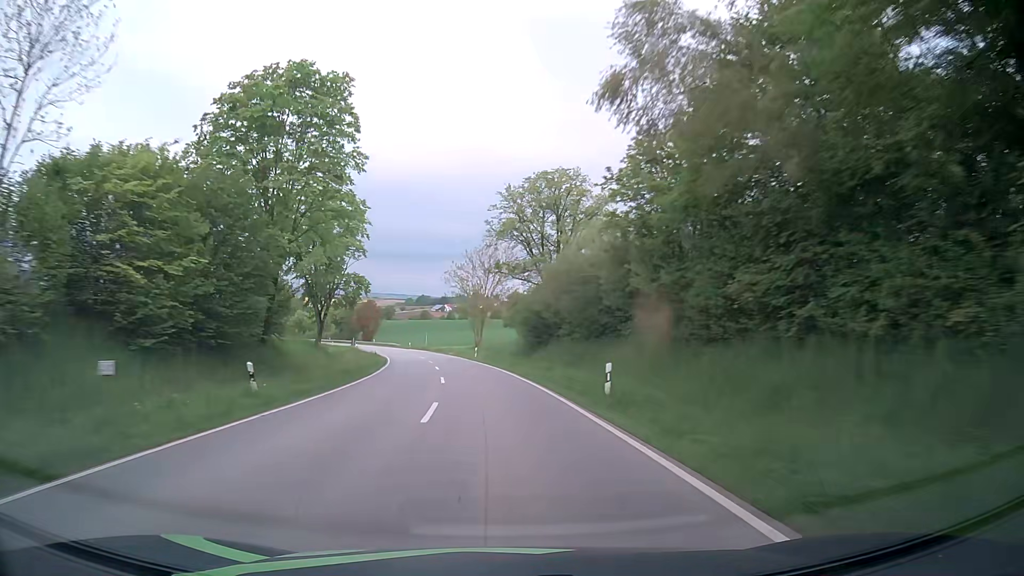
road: secondary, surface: asphalt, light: Day
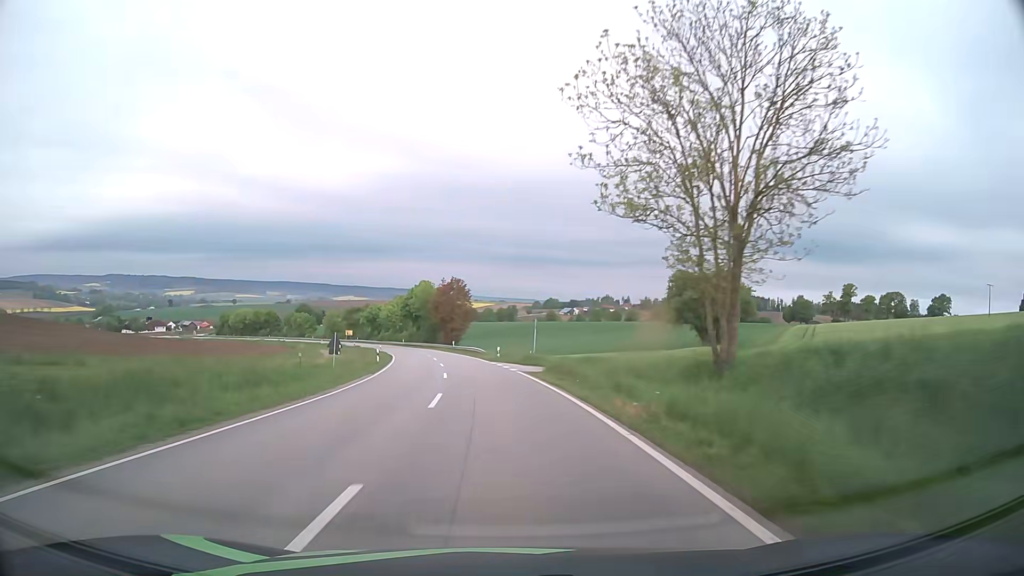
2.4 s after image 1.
(-5.5, +57.7) m; -11°
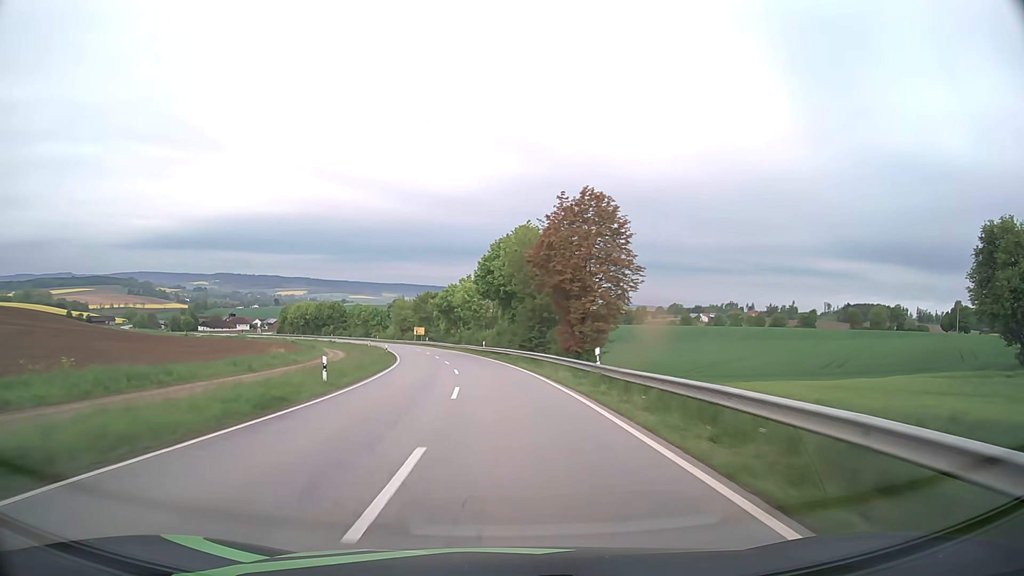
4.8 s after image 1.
(-5.0, +57.9) m; -10°
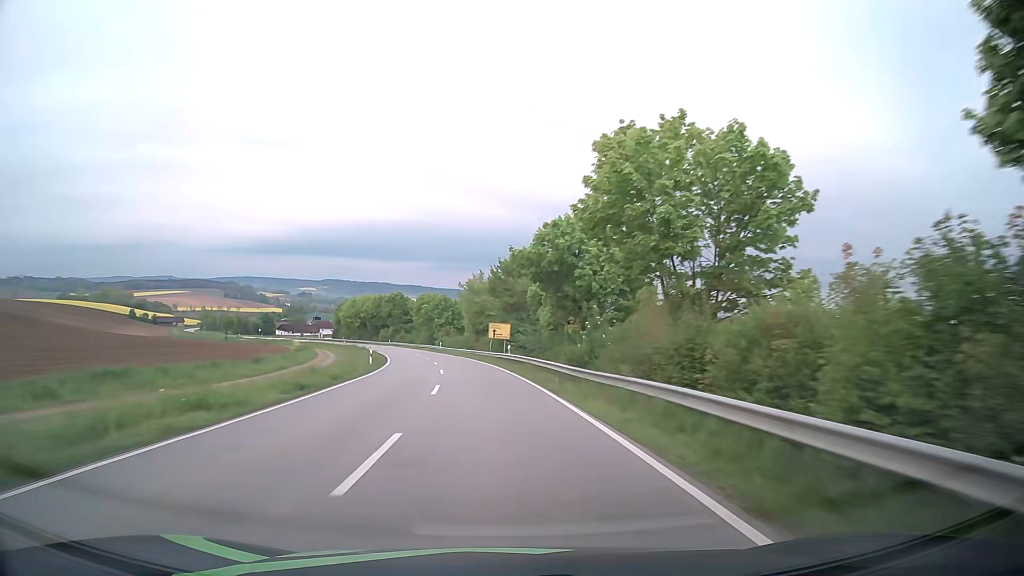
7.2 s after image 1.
(-4.9, +58.0) m; -9°
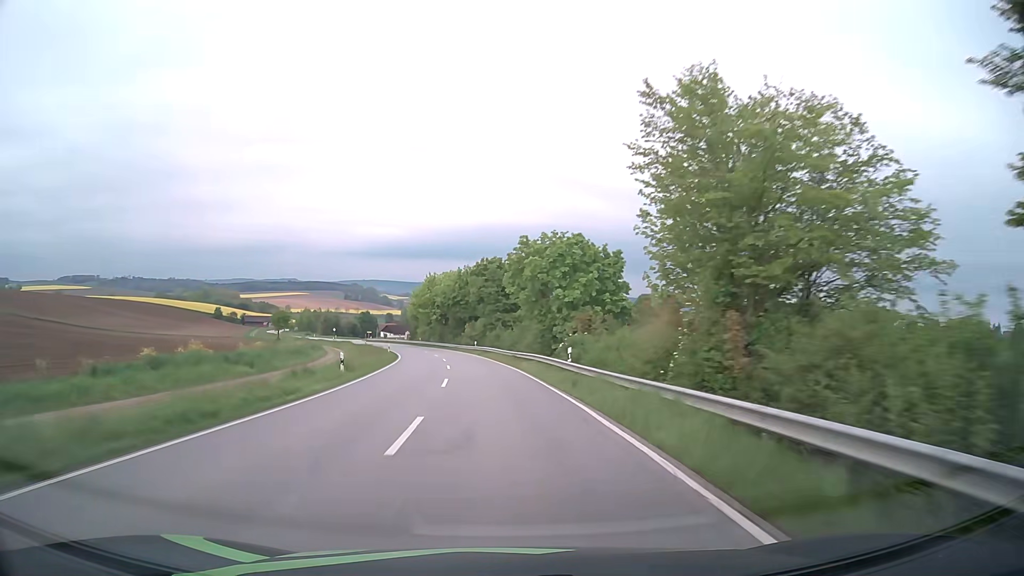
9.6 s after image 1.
(-5.6, +57.9) m; -11°
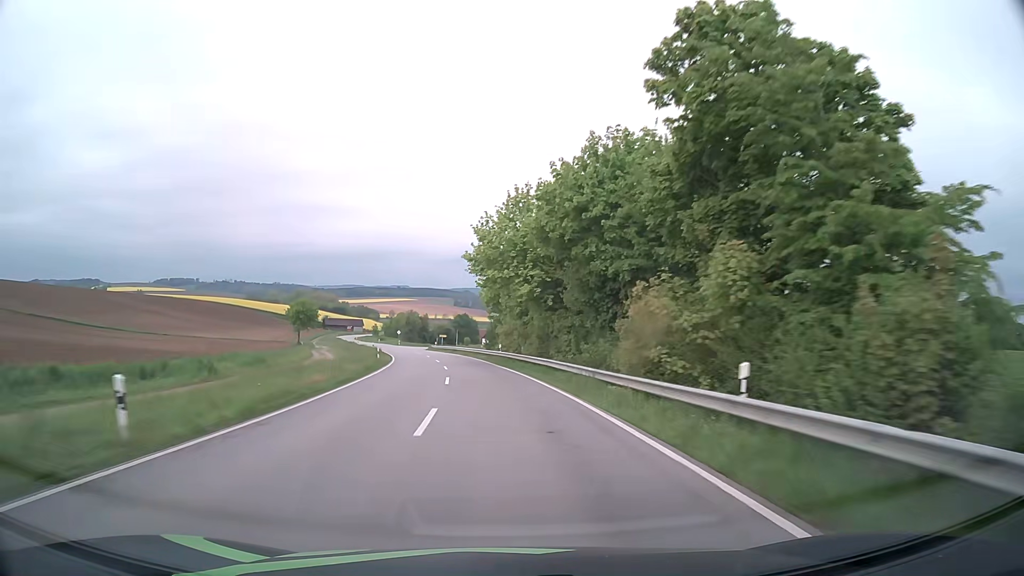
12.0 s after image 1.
(-5.3, +58.0) m; -10°
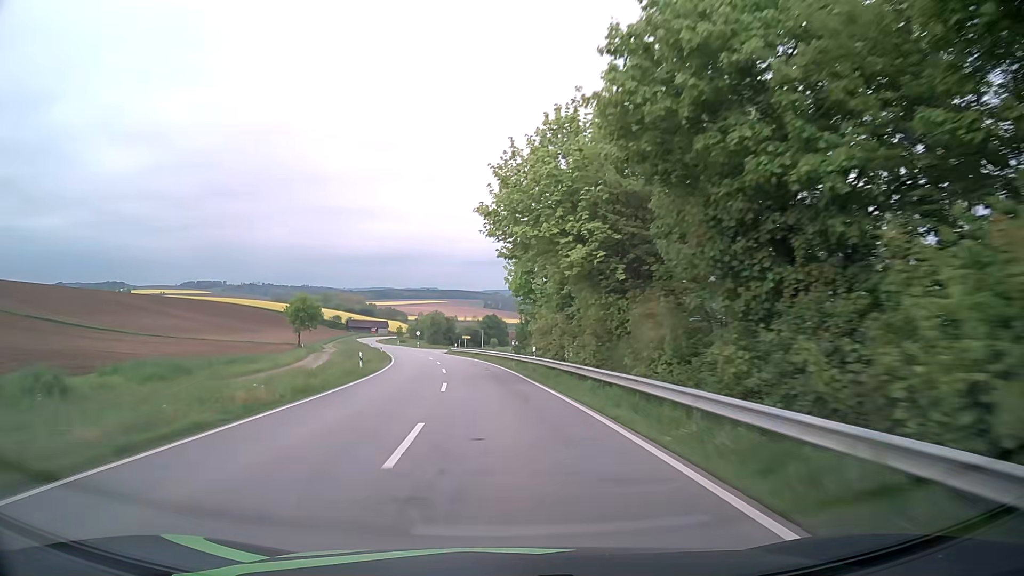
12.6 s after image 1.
(-0.3, +14.6) m; -2°
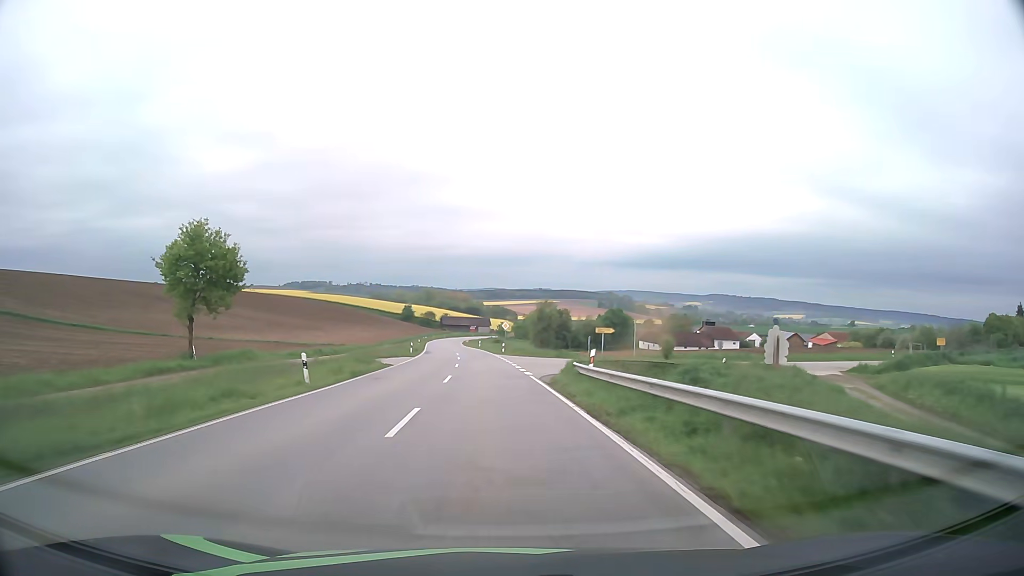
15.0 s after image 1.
(-5.2, +57.8) m; -10°
(0, +10) (0, +20) (-1, +30) (-2, +40) (-2, +50) (-3, +60) (-4, +70) (-5, +80) (-6, +90) (-7, +100) m
